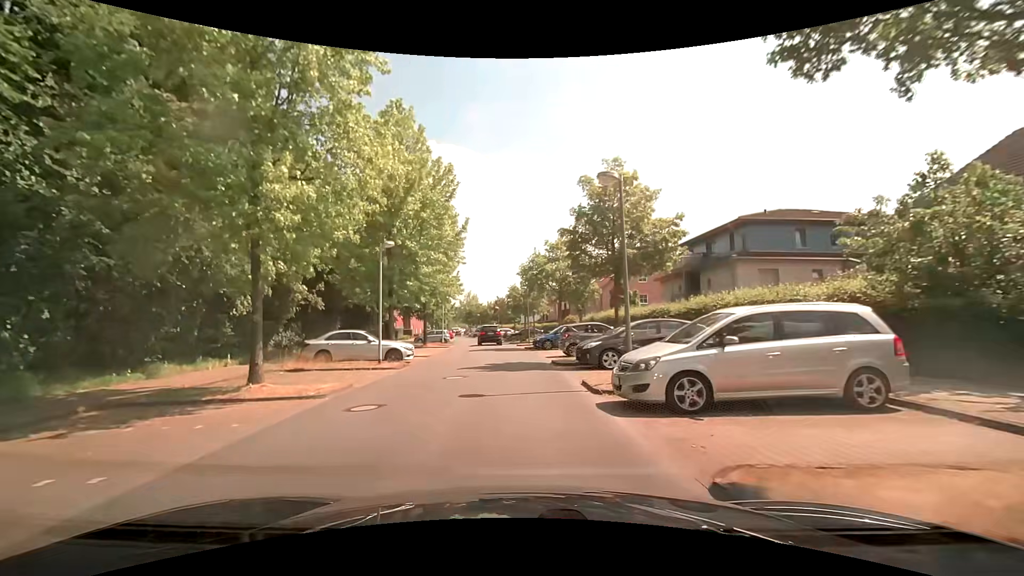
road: residential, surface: asphalt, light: Day
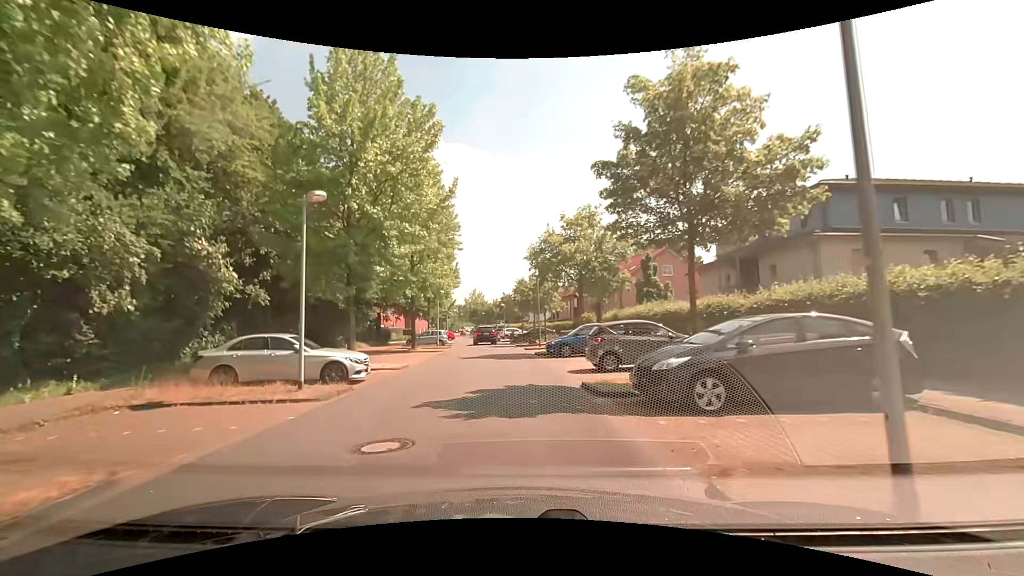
(-0.1, +7.6) m; -2°
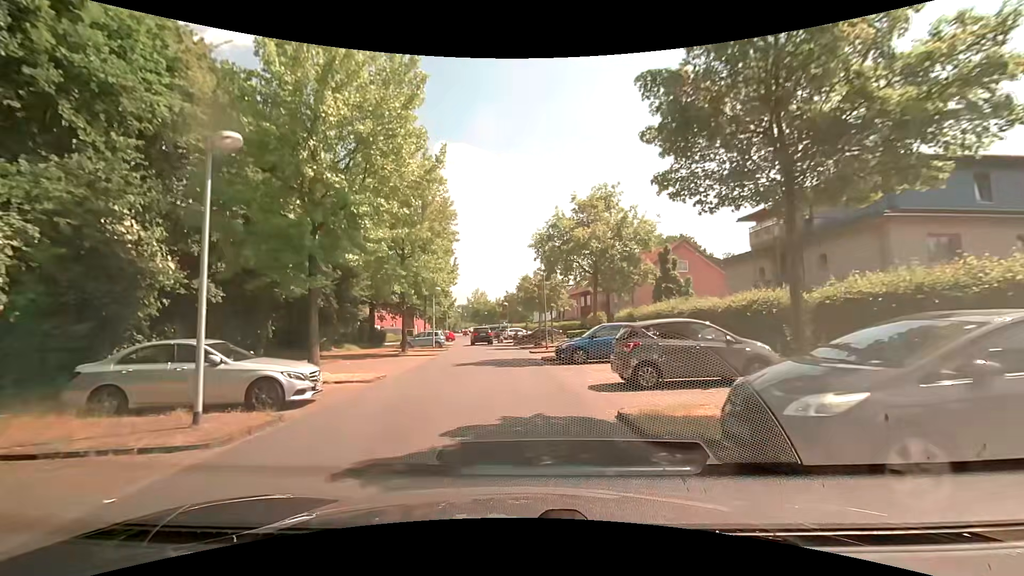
(0.0, +3.9) m; 0°
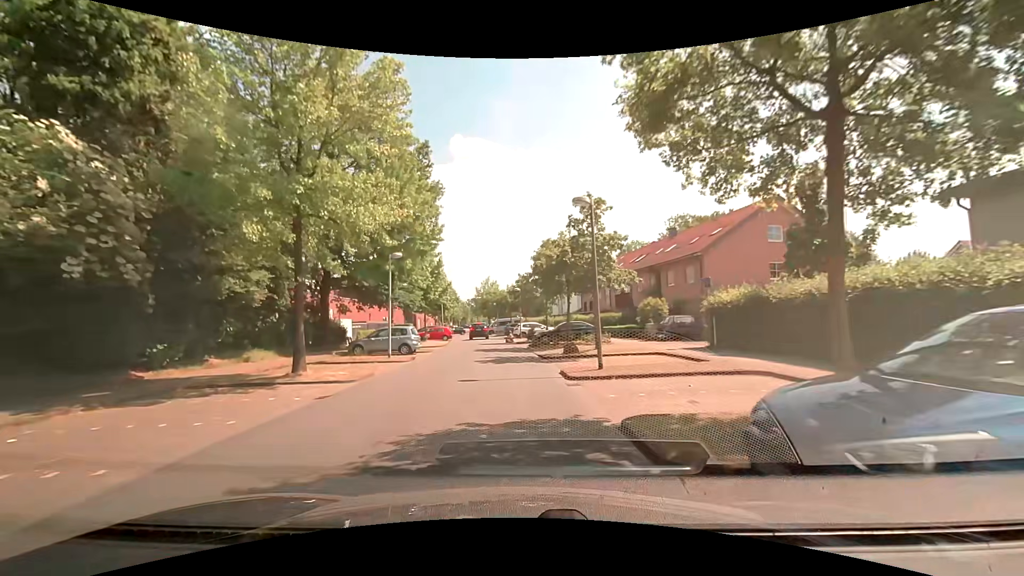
(-0.2, +16.3) m; -1°
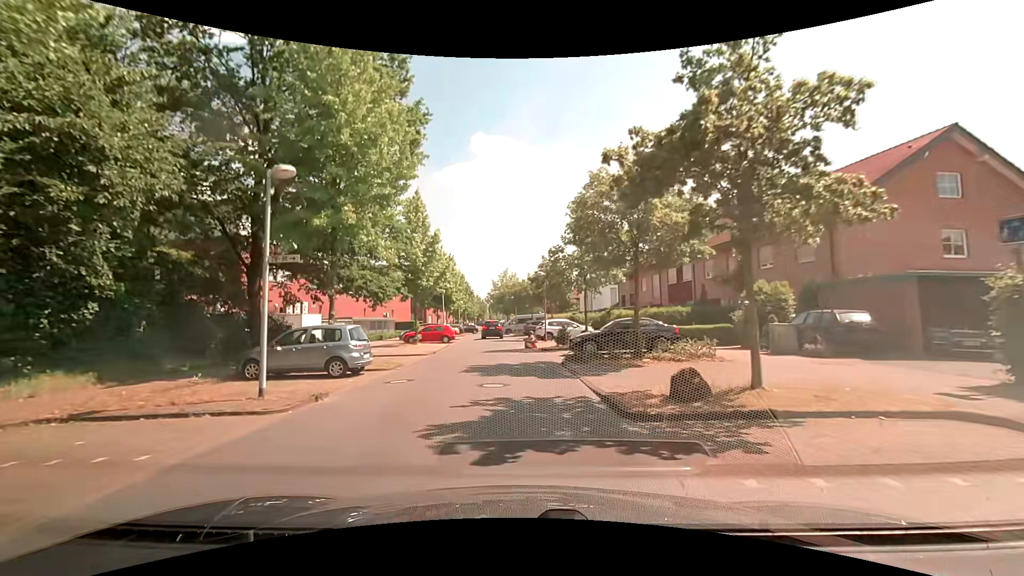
(-0.4, +12.6) m; -3°
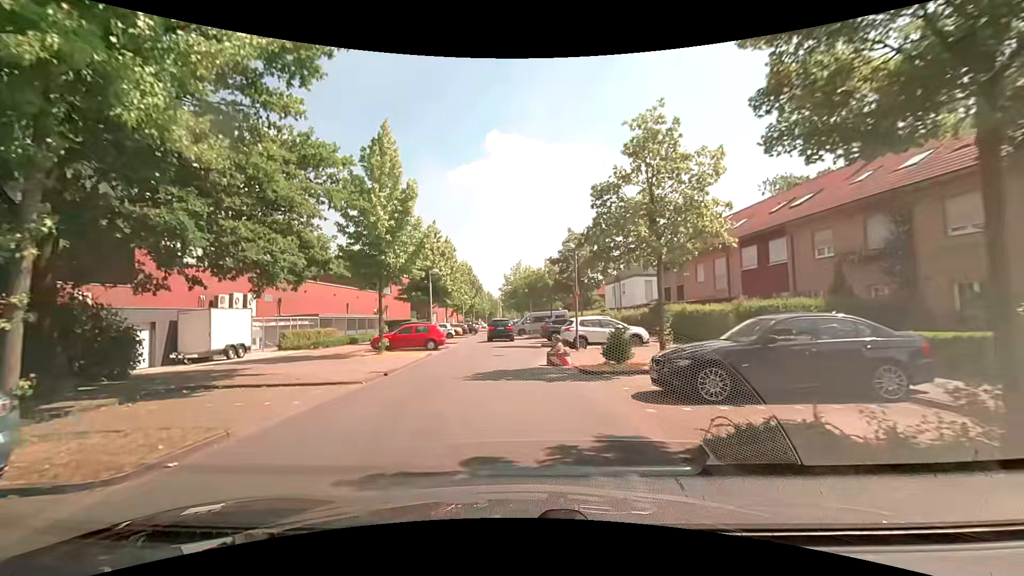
(-0.2, +11.5) m; -2°
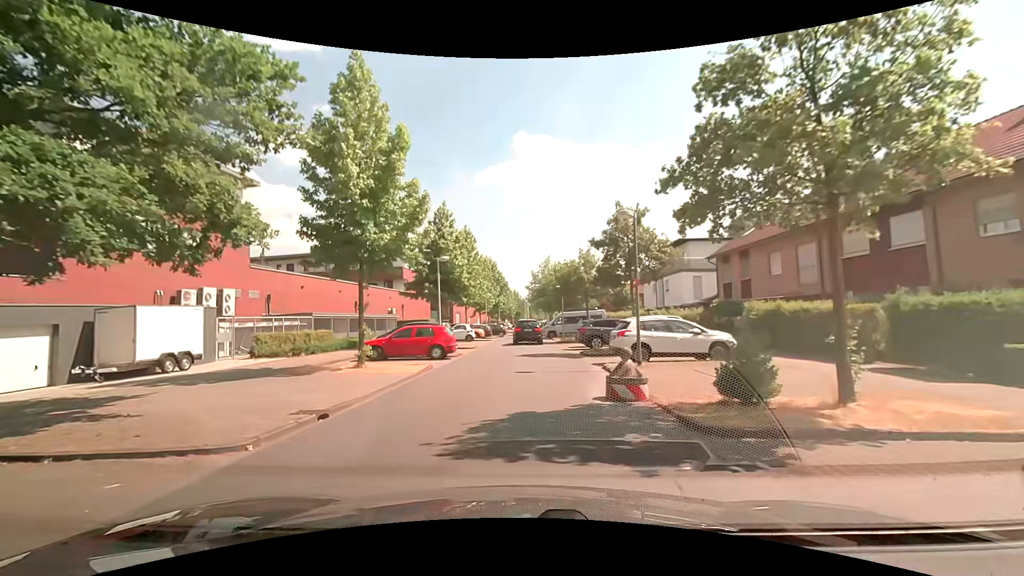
(-0.2, +6.5) m; -3°
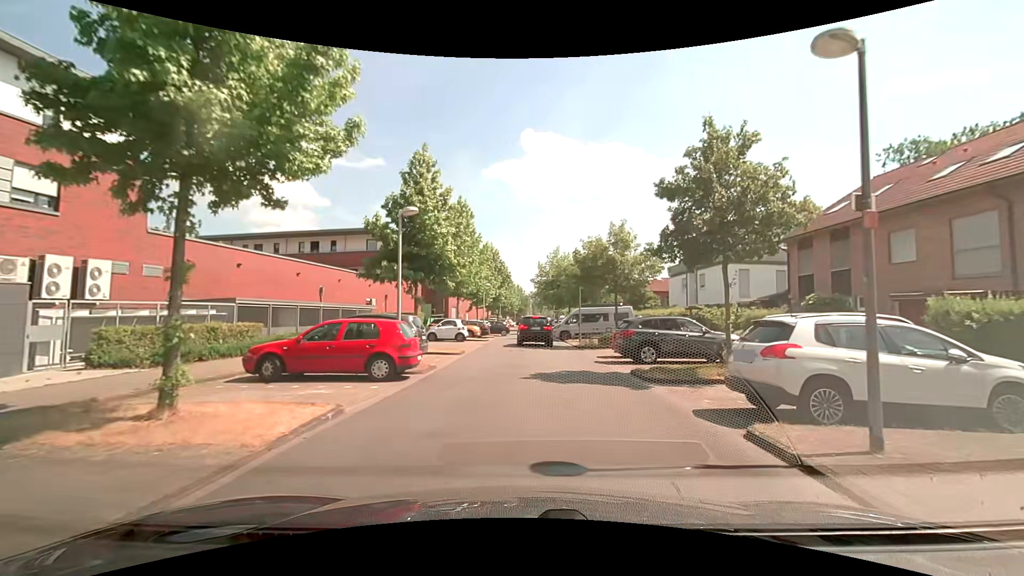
(-0.4, +9.4) m; 0°
(+1, +10) (+1, +20) (+1, +30) (0, +40) (0, +50) (+1, +60) (+1, +70) (+1, +80) (+2, +90) (+2, +100) m
